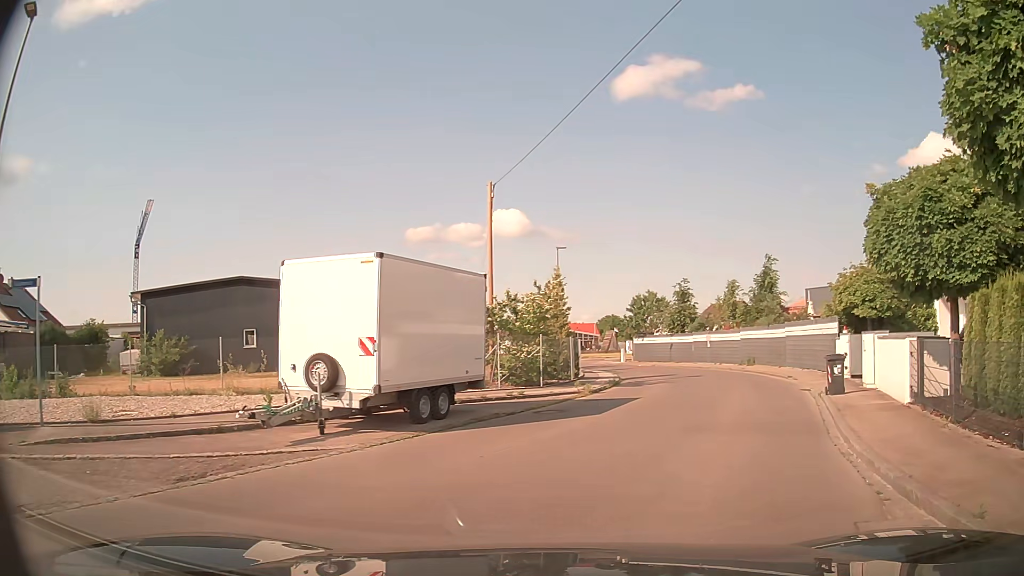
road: residential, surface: asphalt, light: Day
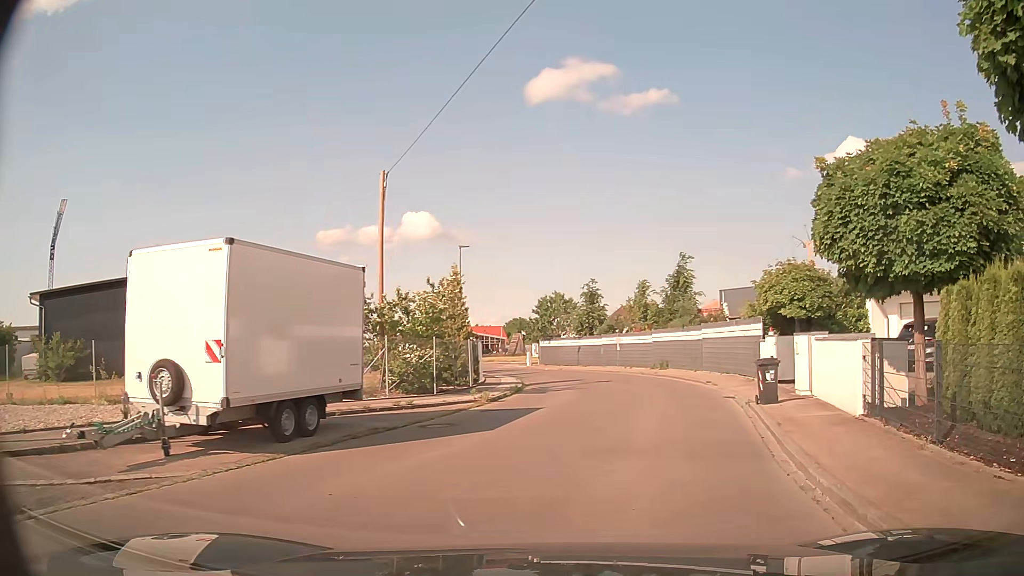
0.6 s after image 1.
(+0.1, +2.0) m; +8°
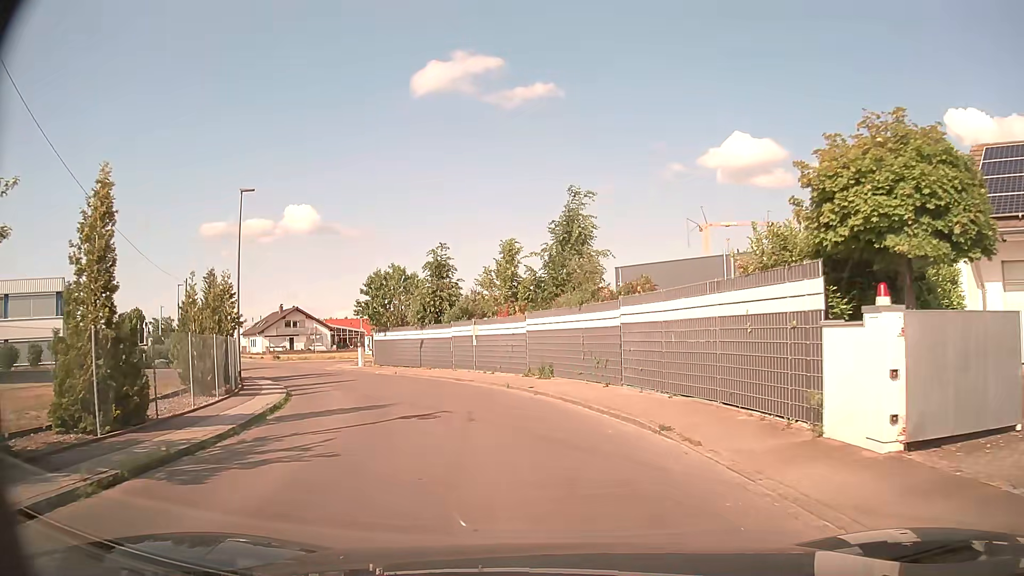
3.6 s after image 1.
(+2.1, +14.7) m; +11°
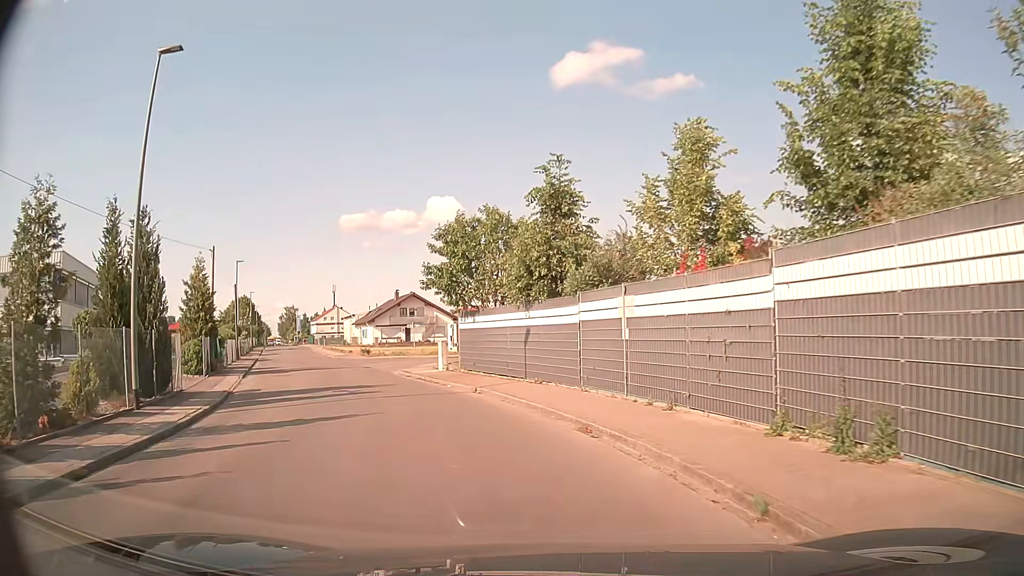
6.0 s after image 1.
(-1.1, +15.2) m; -11°
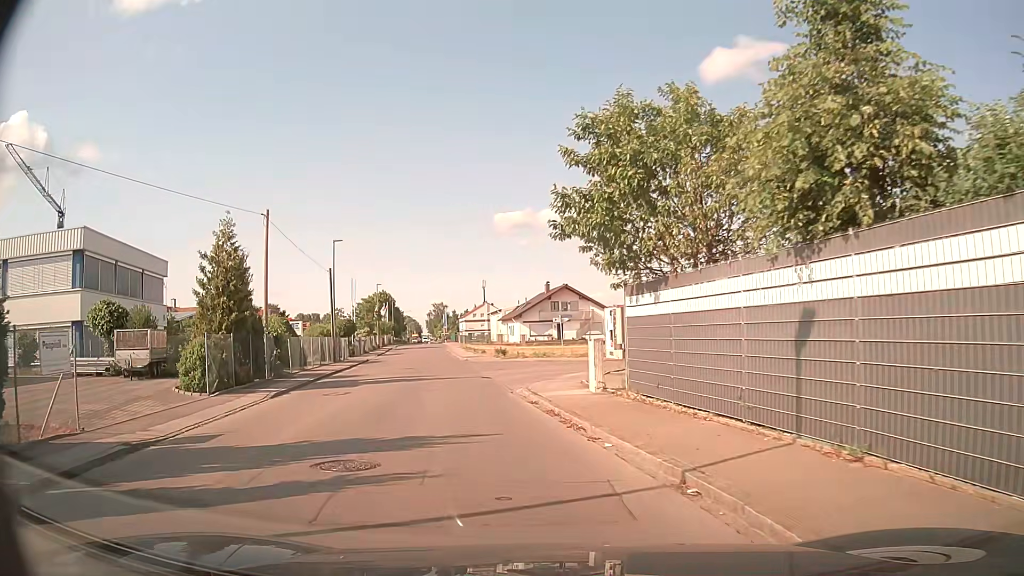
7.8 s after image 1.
(-1.3, +11.2) m; -13°
(-1, +10) (-3, +20) (-5, +30) (-7, +39) (-9, +49) (-10, +59) (-12, +69) (-14, +79) (-15, +89) (-17, +99) m
